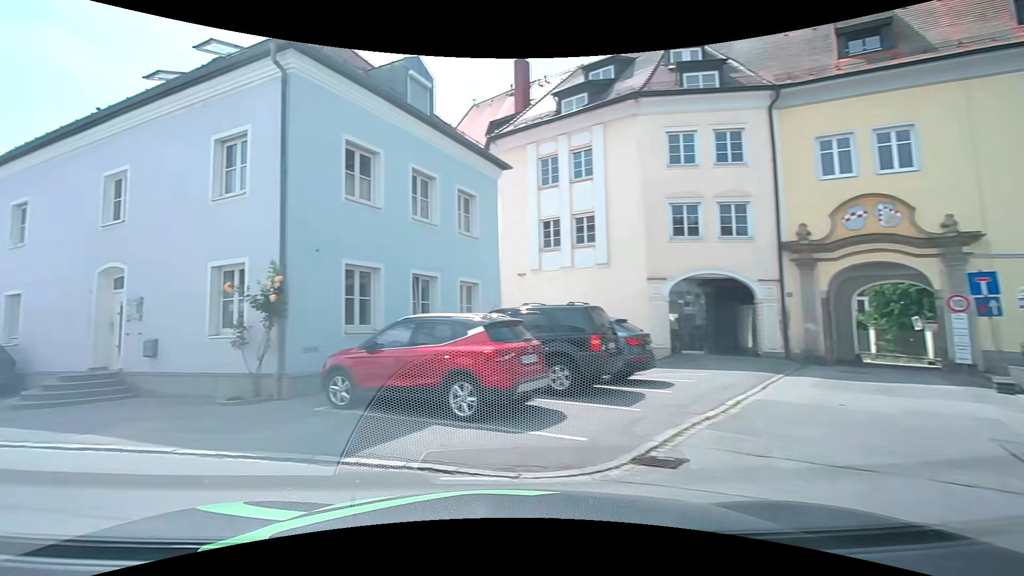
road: secondary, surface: asphalt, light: Day
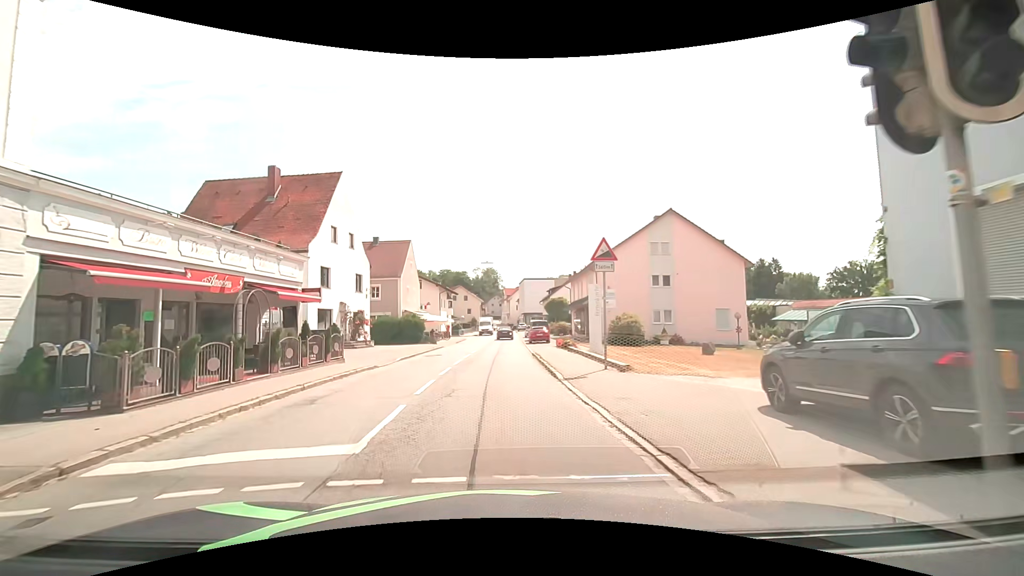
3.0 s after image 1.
(-10.5, +9.6) m; -65°
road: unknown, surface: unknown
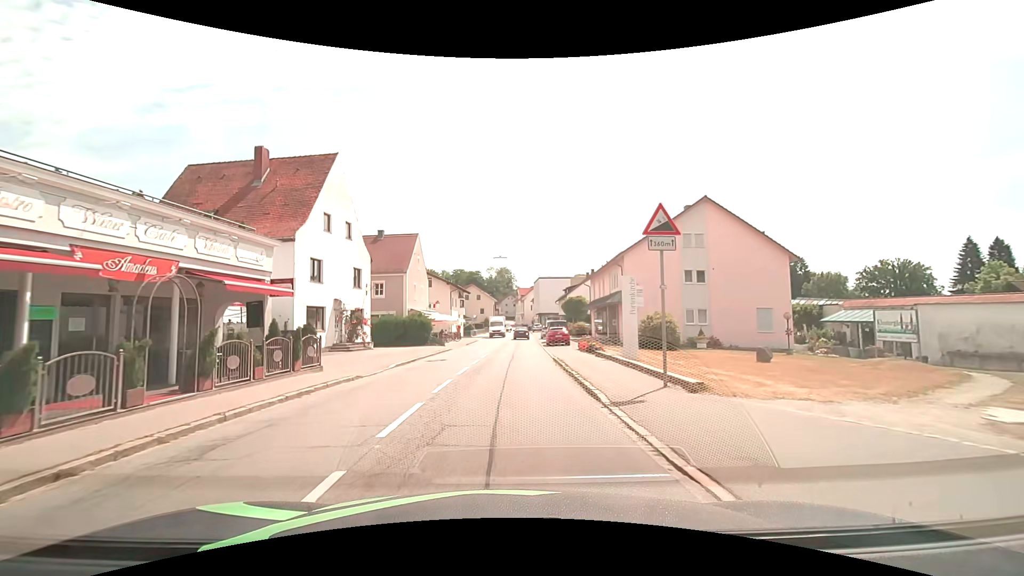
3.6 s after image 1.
(-0.1, +4.3) m; -2°
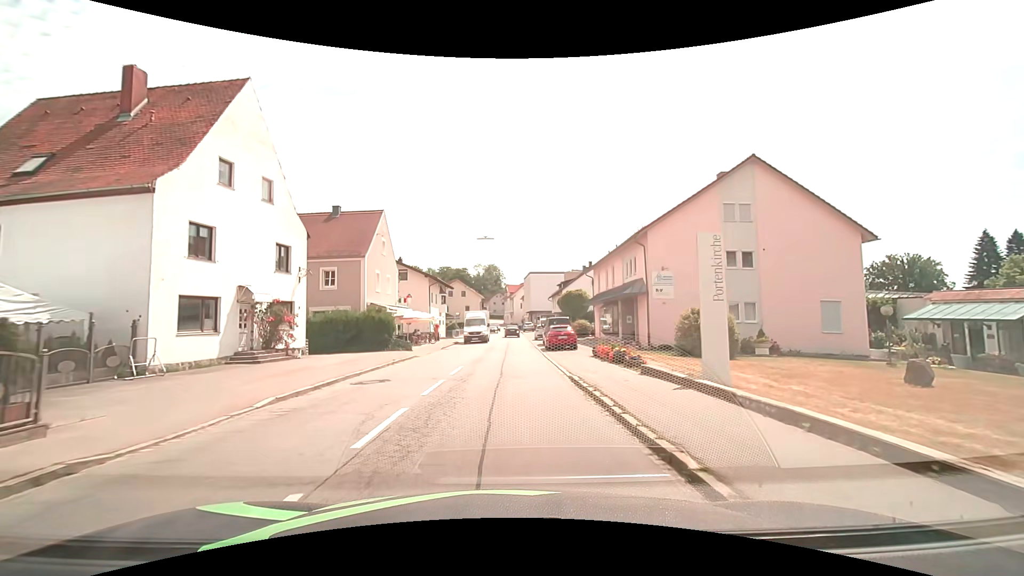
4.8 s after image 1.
(0.0, +9.6) m; +1°
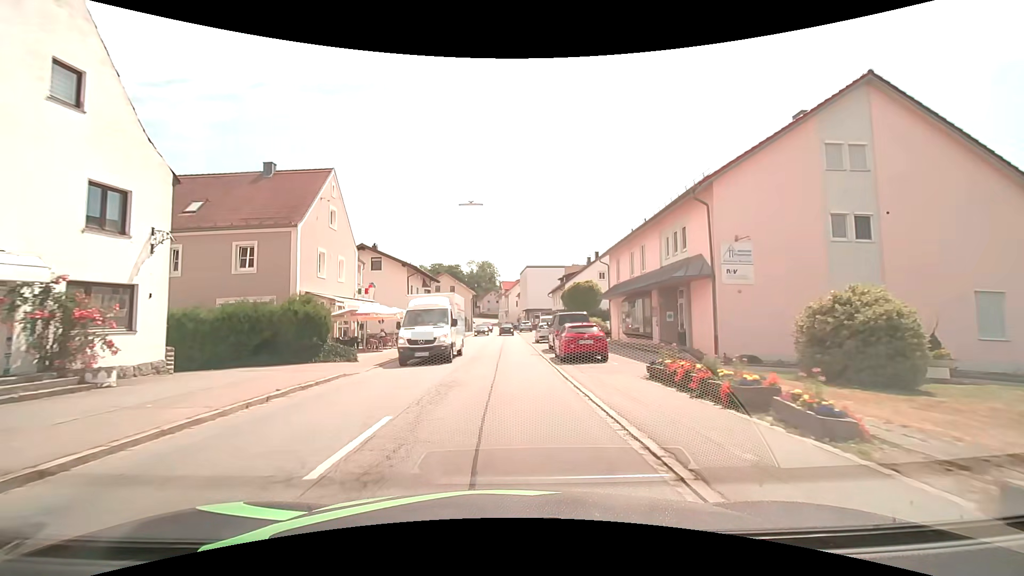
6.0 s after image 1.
(+0.1, +10.2) m; +1°
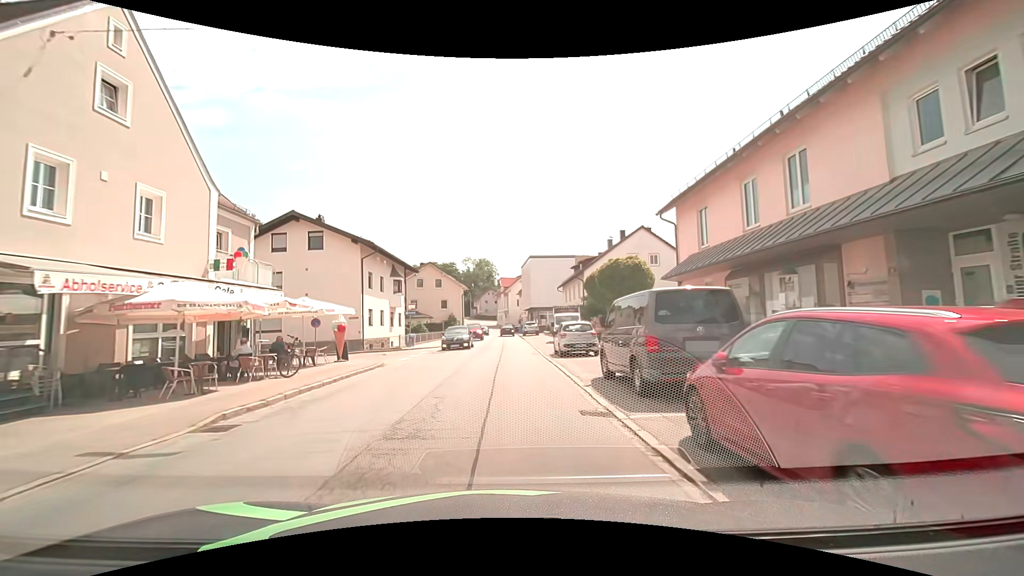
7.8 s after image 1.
(-0.1, +16.1) m; -1°
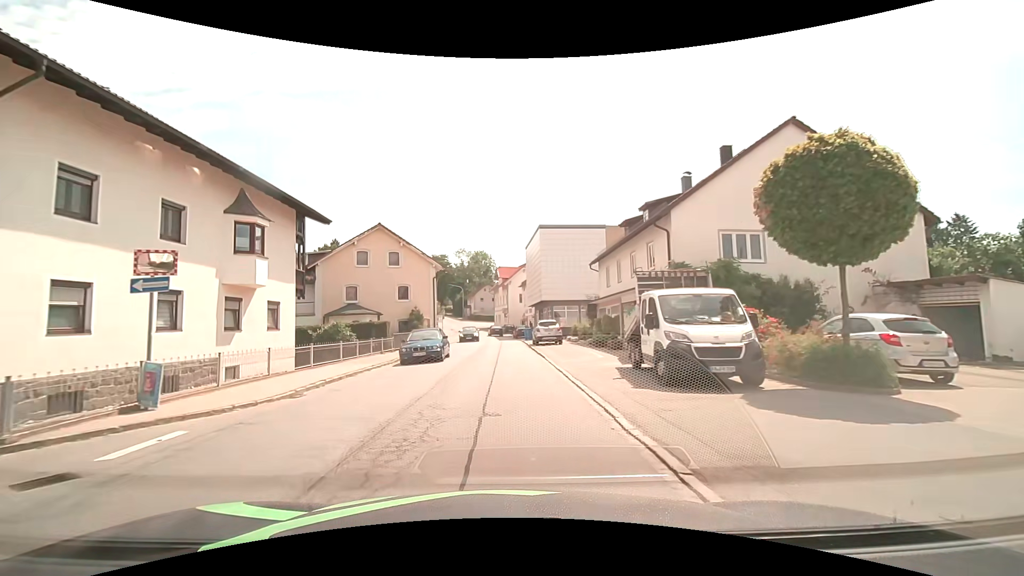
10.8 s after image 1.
(+0.4, +25.4) m; +1°
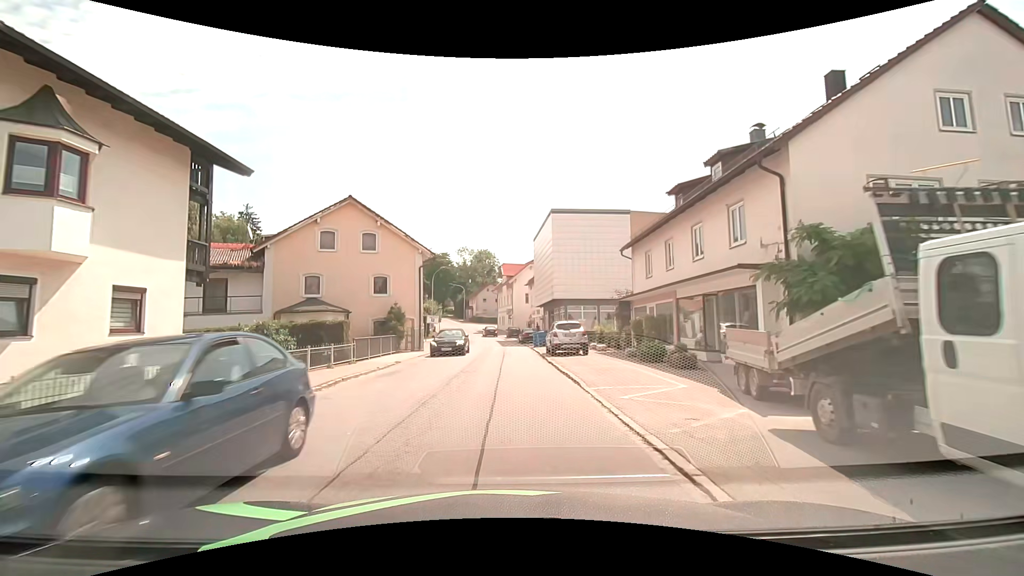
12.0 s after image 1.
(-0.1, +8.8) m; 0°
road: secondary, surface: asphalt
(0, +10) (0, +20) (0, +30) (0, +40) (-1, +50) (-1, +60) (-2, +70) (-4, +80) (-6, +90) (-5, +100) m
